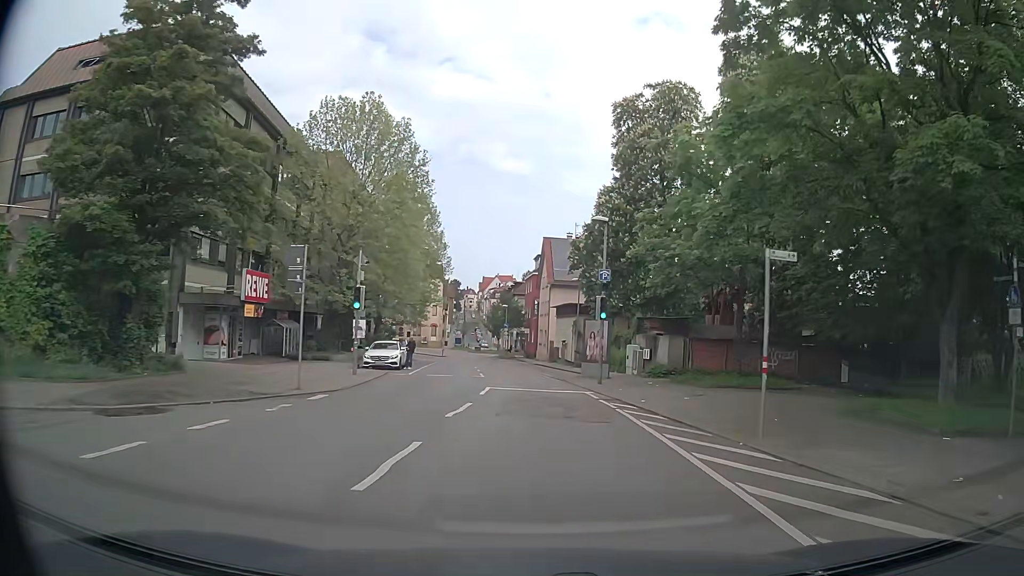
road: tertiary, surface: asphalt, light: Day
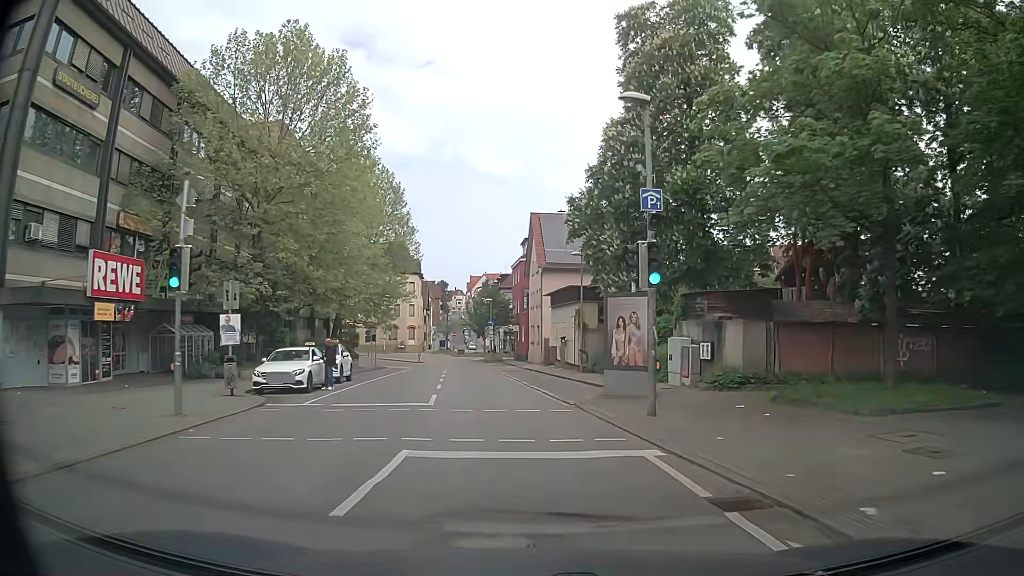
(+0.2, +12.7) m; 0°
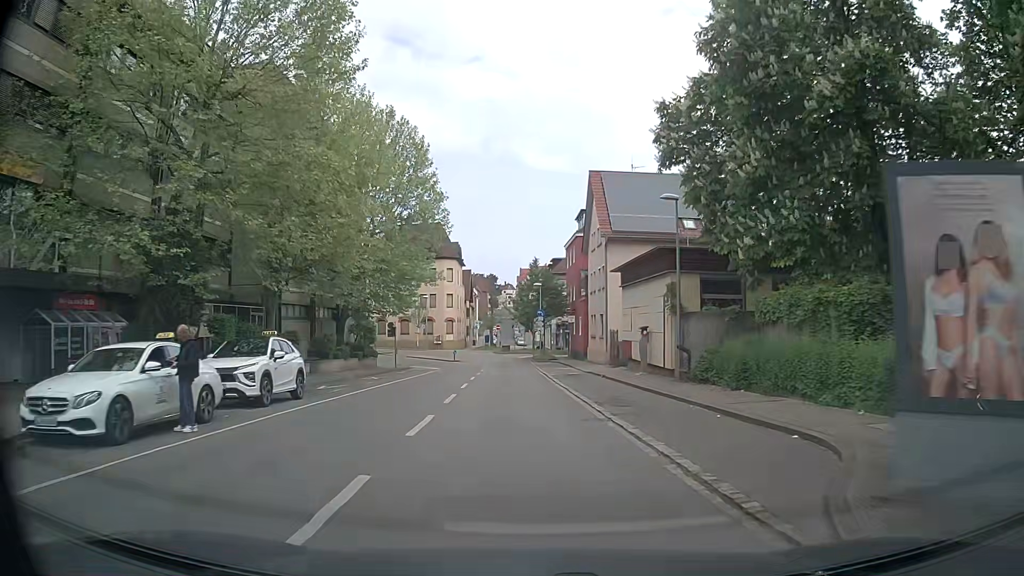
(-0.2, +12.6) m; -4°
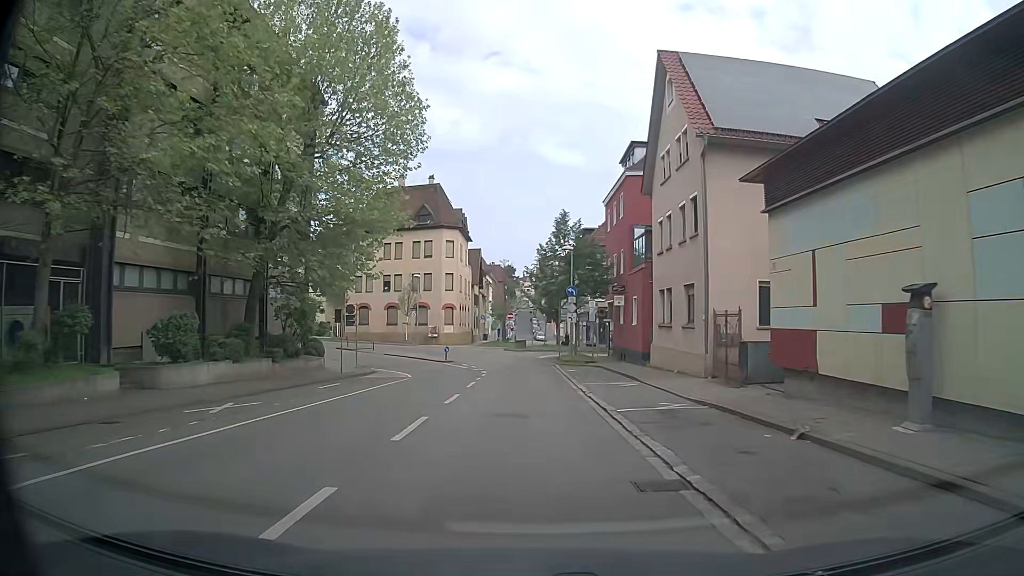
(-0.3, +18.8) m; -2°
